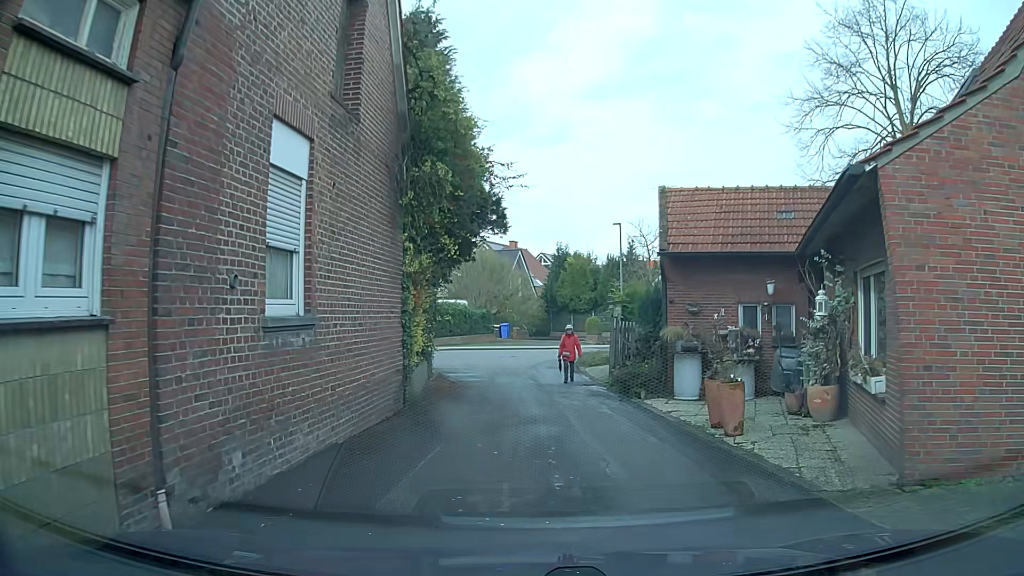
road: residential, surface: asphalt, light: Day
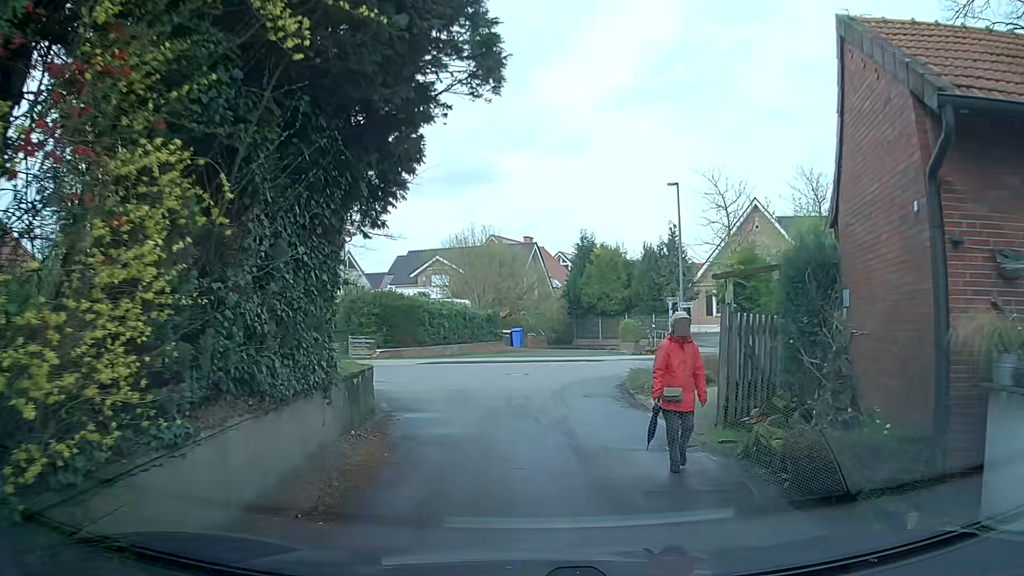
(-0.2, +10.0) m; -2°
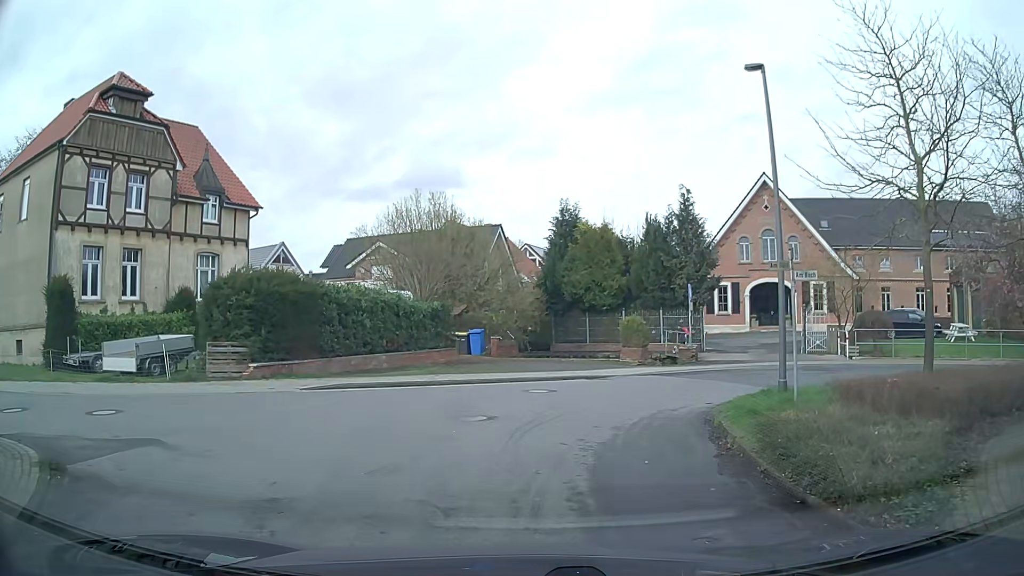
(-0.2, +10.9) m; +2°
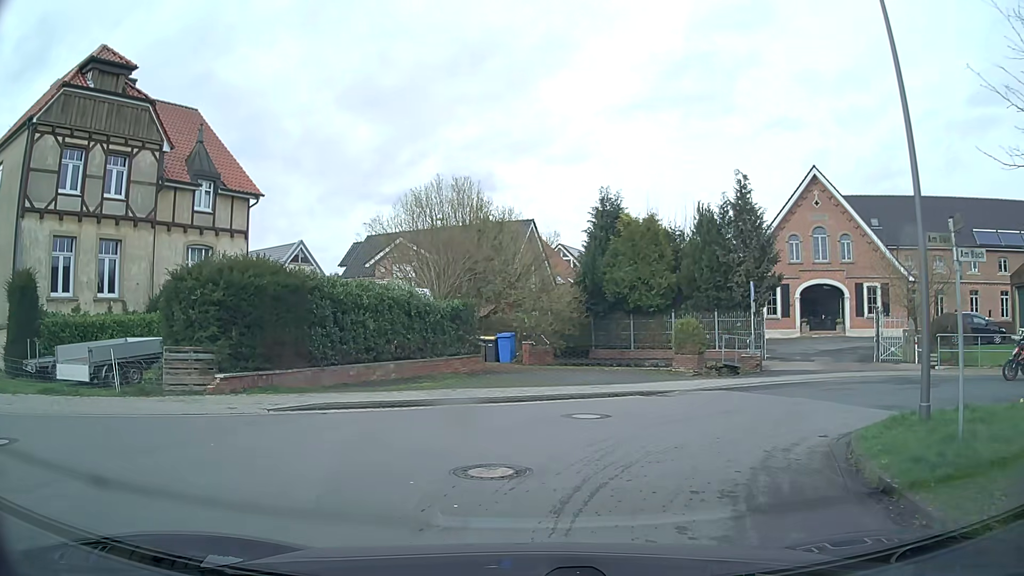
(0.0, +3.8) m; -1°
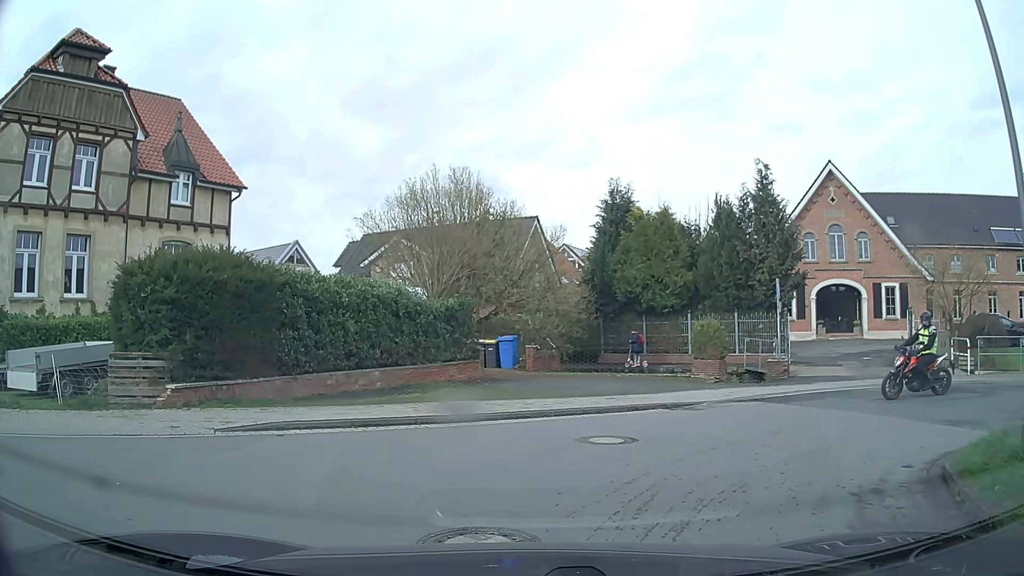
(0.0, +2.1) m; -1°
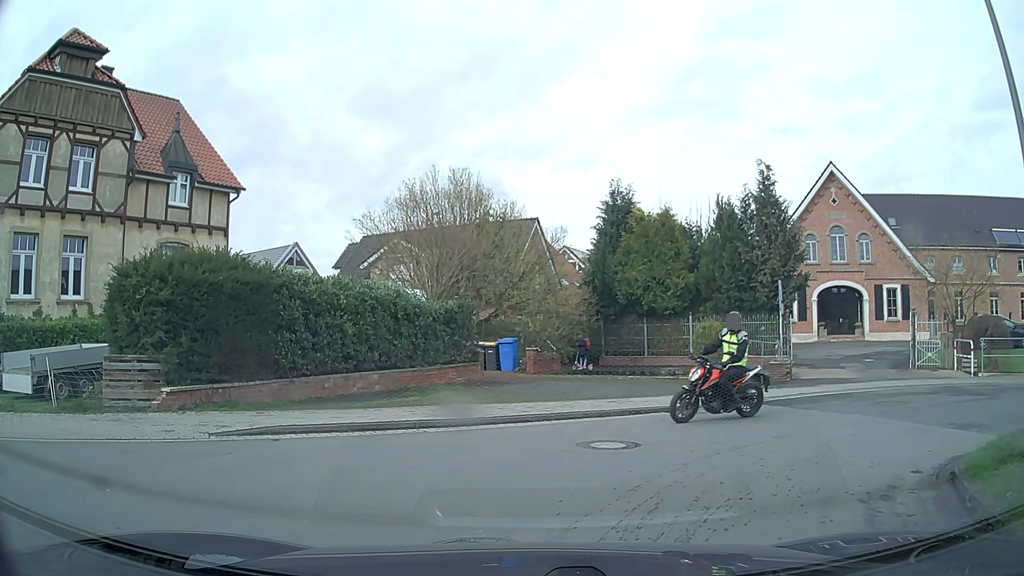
(0.0, +0.3) m; 0°
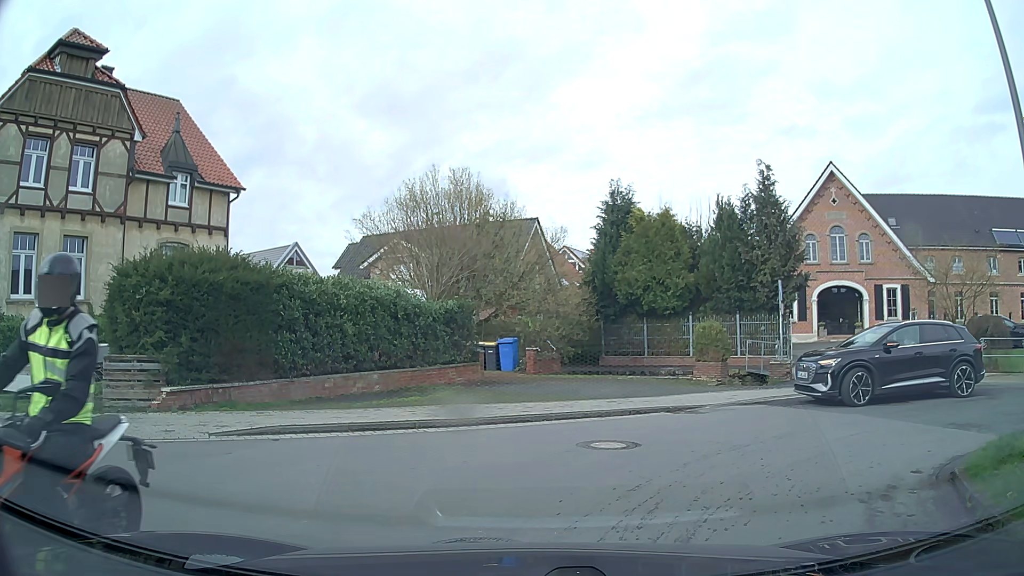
(0.0, 0.0) m; 0°
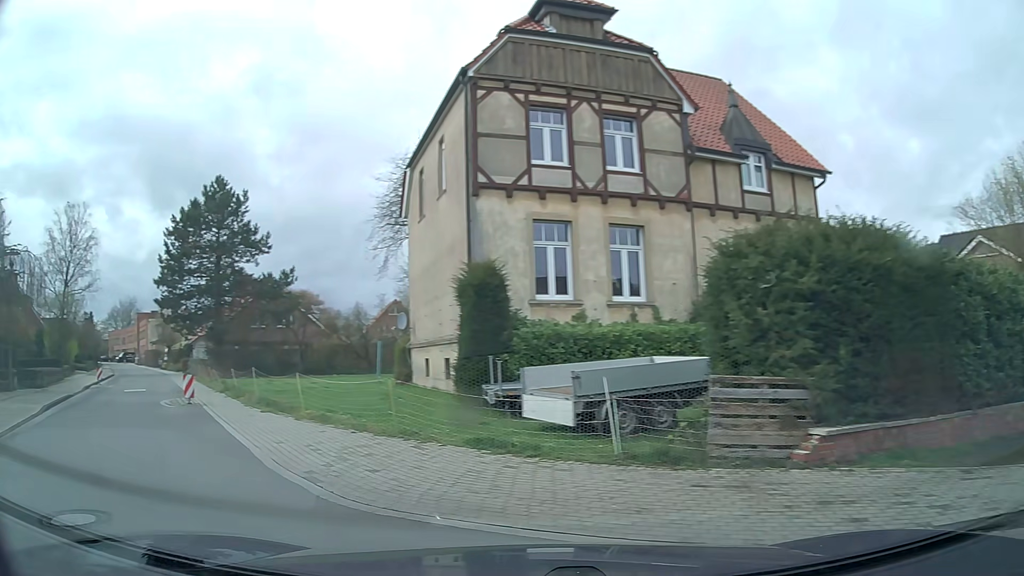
(-1.8, +4.5) m; -44°
(-4, +9) (-11, +16) (-17, +25) (-22, +33) (-27, +42) (-33, +50) (-39, +57) (-46, +65) (-52, +73) (-58, +81) m
